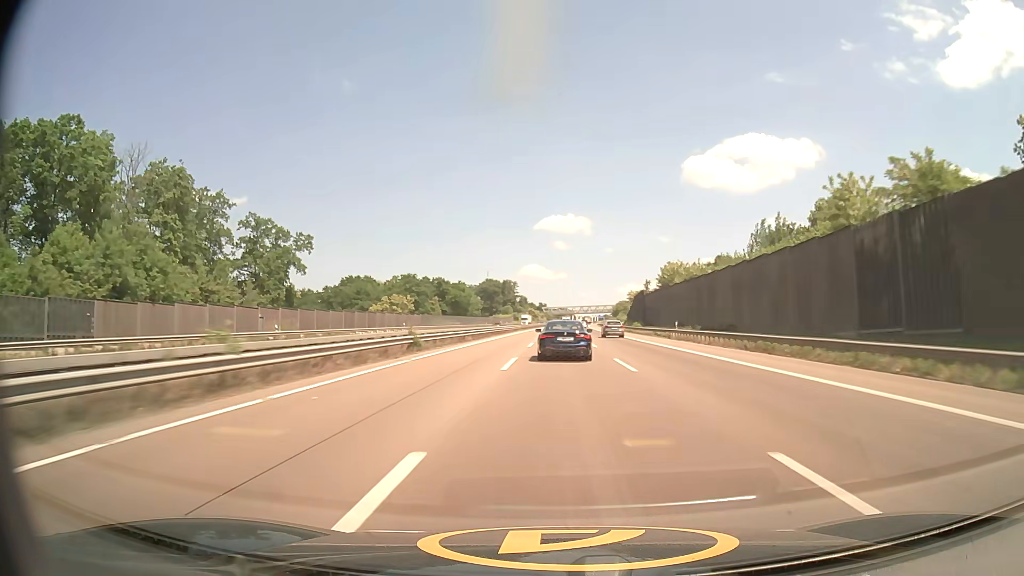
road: motorway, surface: asphalt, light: Day
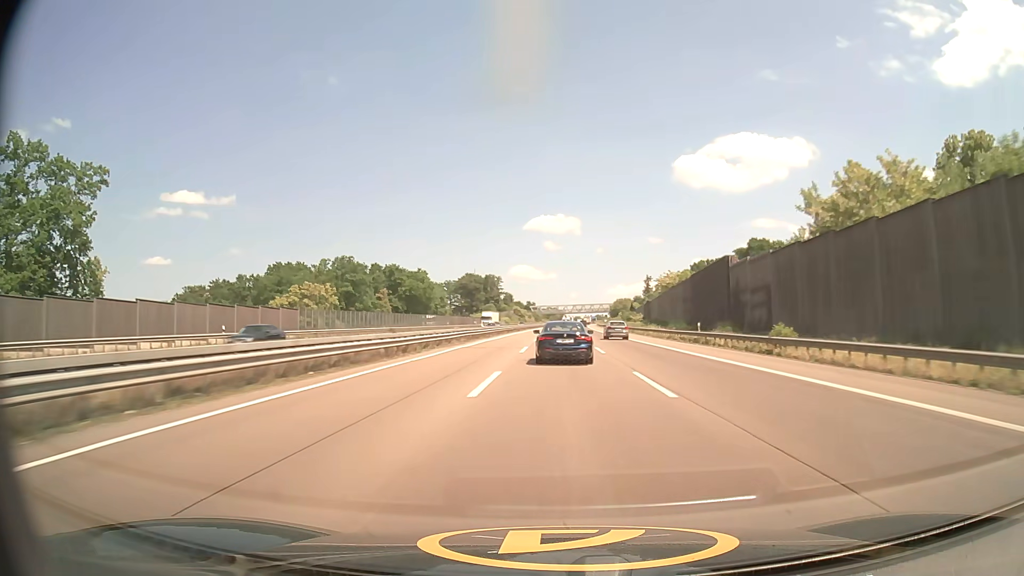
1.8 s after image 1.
(+0.5, +59.6) m; +1°
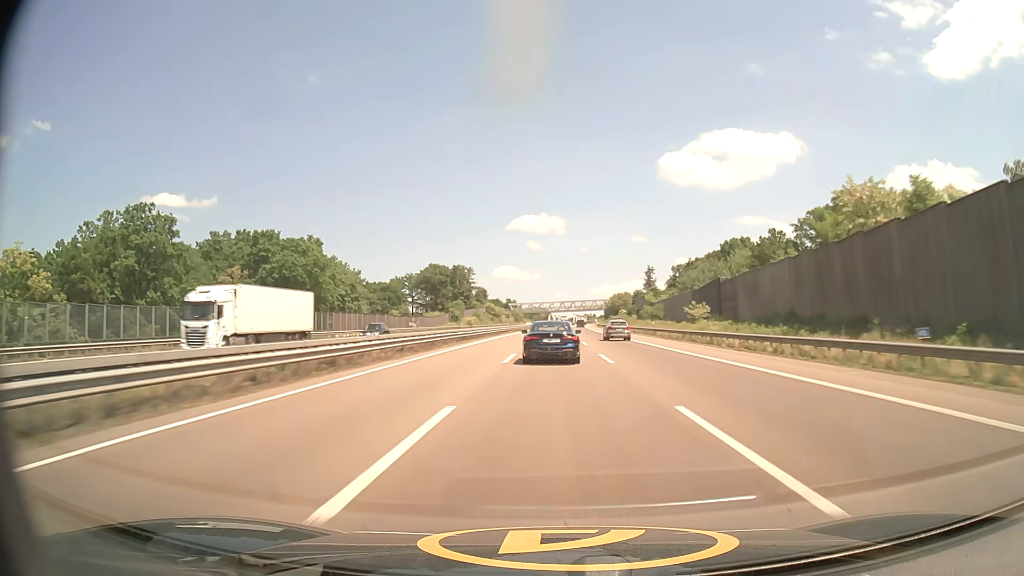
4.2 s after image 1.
(+0.9, +78.9) m; +1°
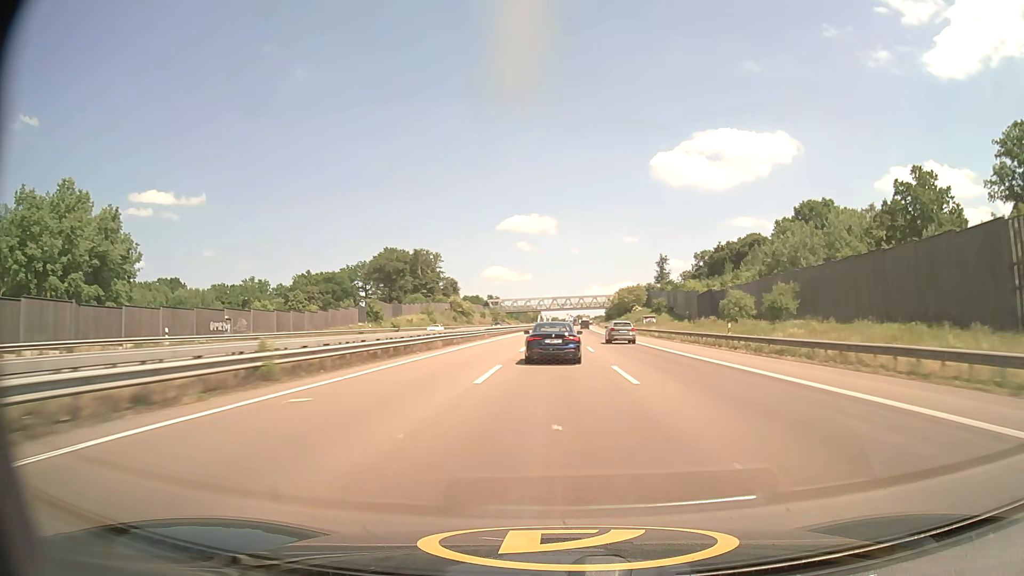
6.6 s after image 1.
(+0.7, +78.6) m; +1°
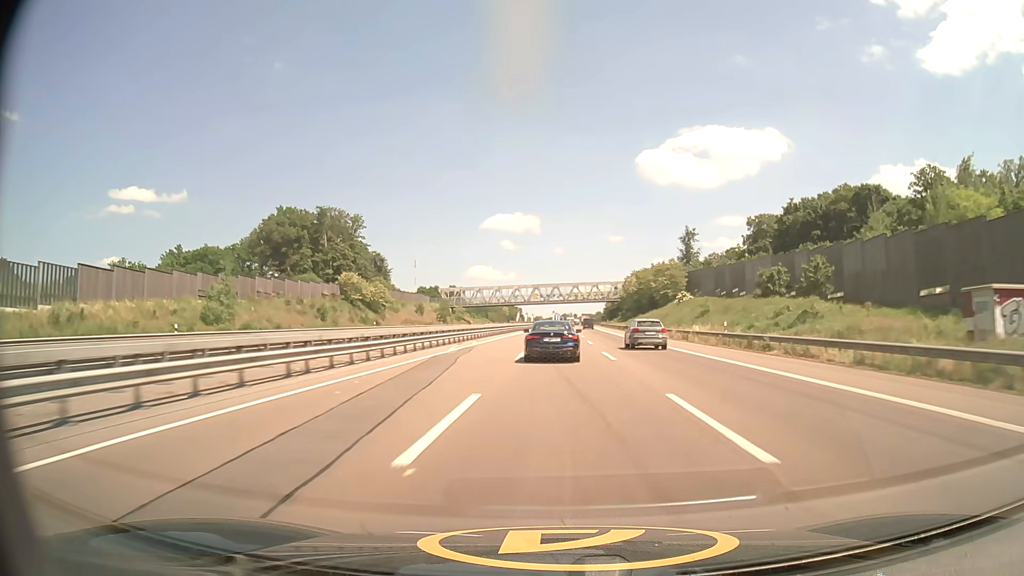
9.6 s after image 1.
(+1.0, +97.9) m; +1°
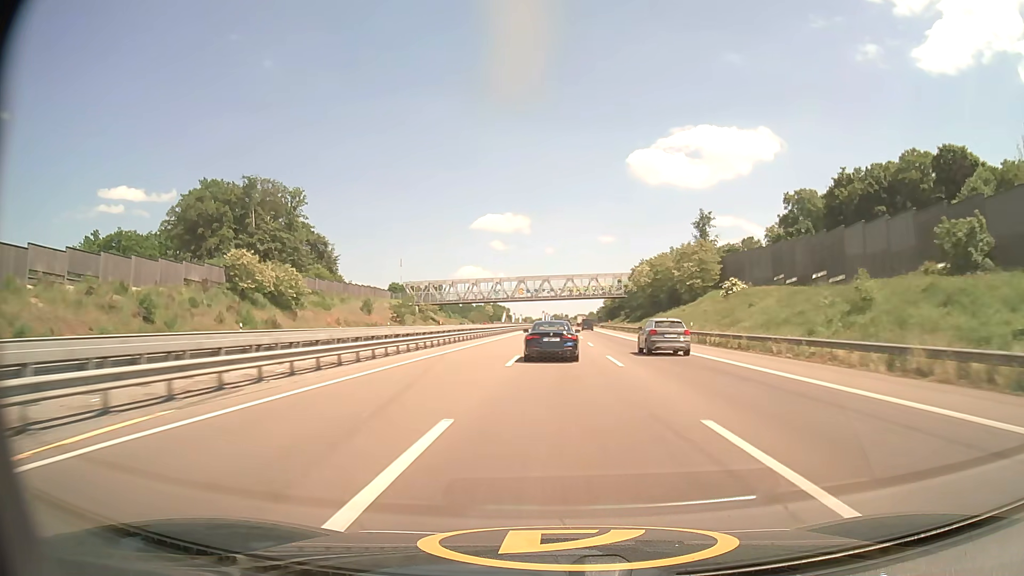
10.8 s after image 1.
(+0.3, +38.7) m; +1°
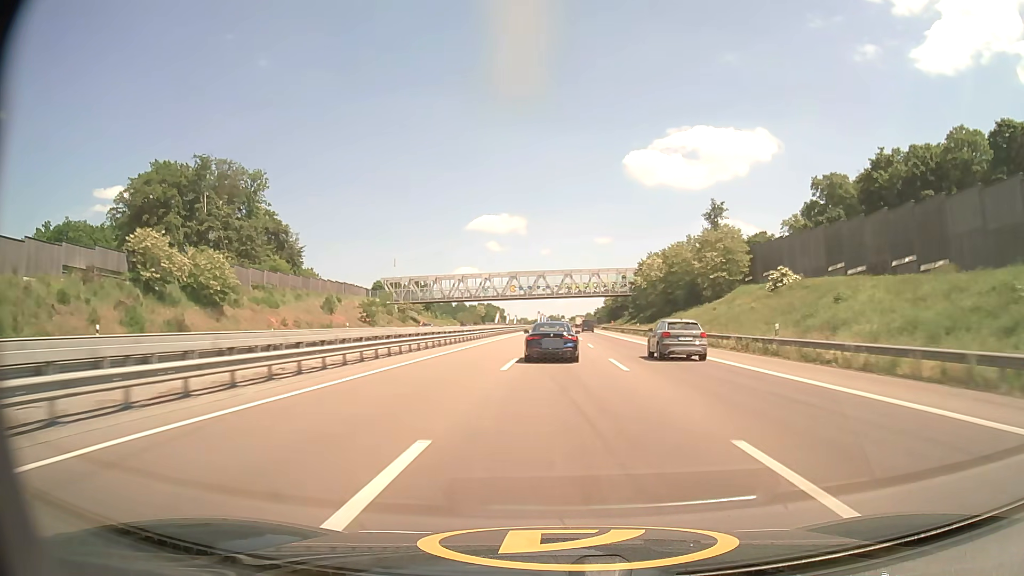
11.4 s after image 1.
(0.0, +19.3) m; 0°
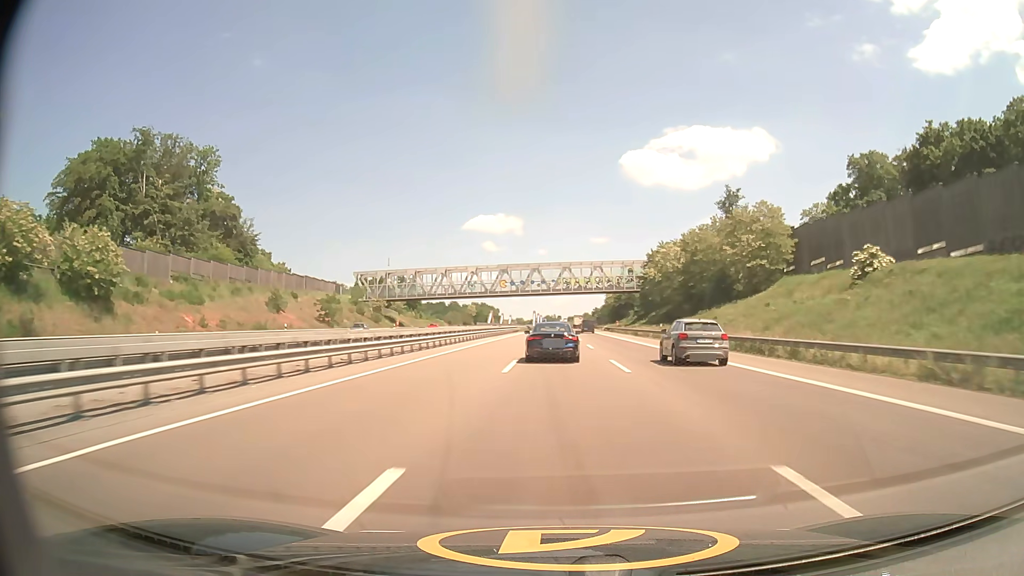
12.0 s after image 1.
(0.0, +19.3) m; 0°
(0, +10) (0, +20) (0, +30) (0, +40) (0, +50) (0, +60) (+1, +70) (+1, +80) (+1, +90) (+1, +100) m
